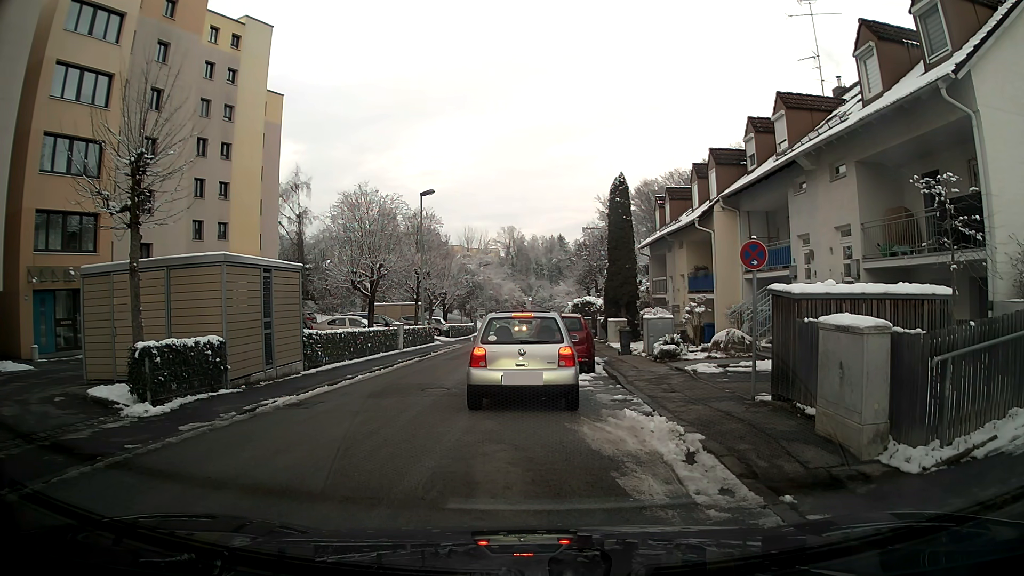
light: Day
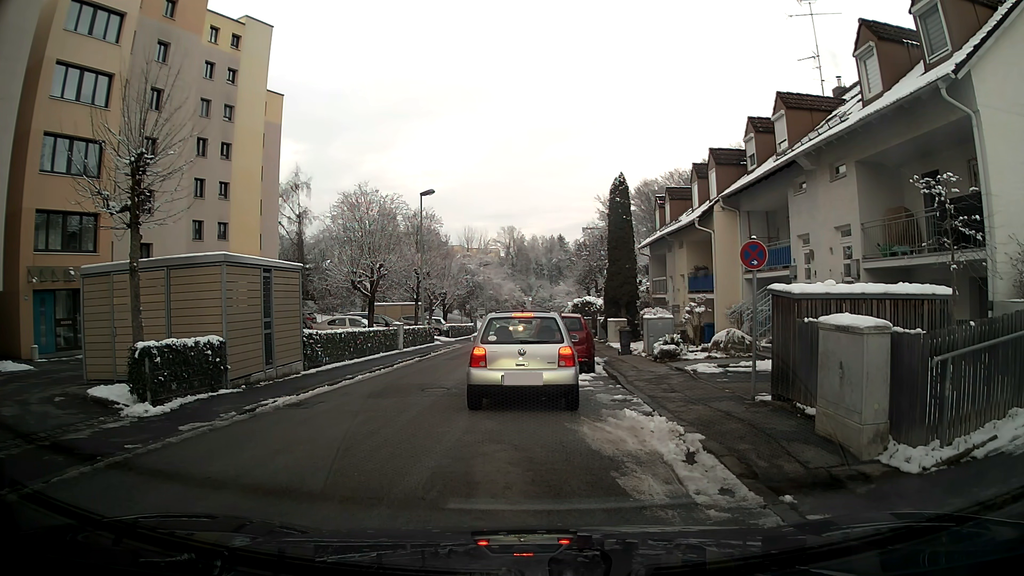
(0.0, 0.0) m; 0°
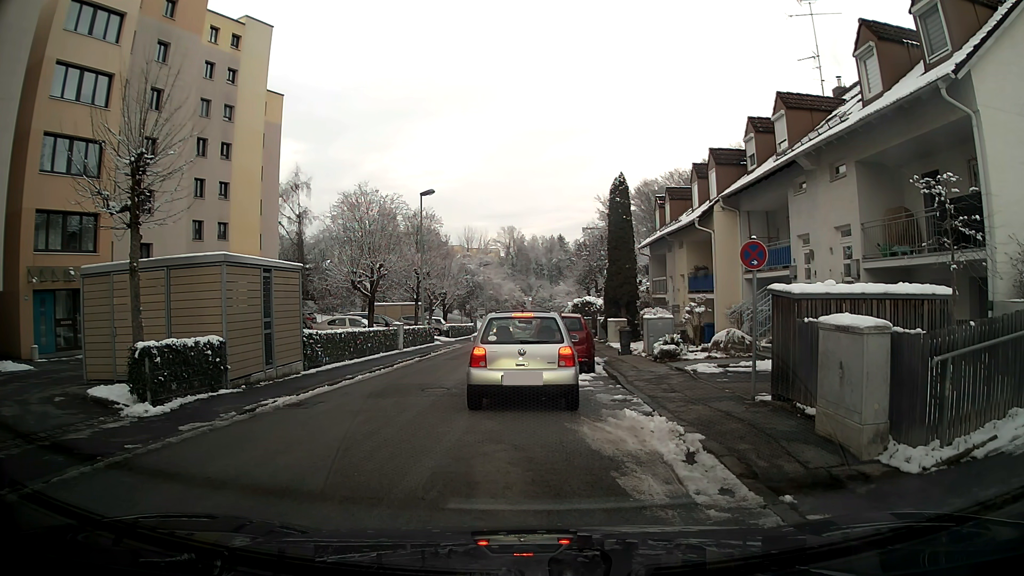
(0.0, 0.0) m; 0°
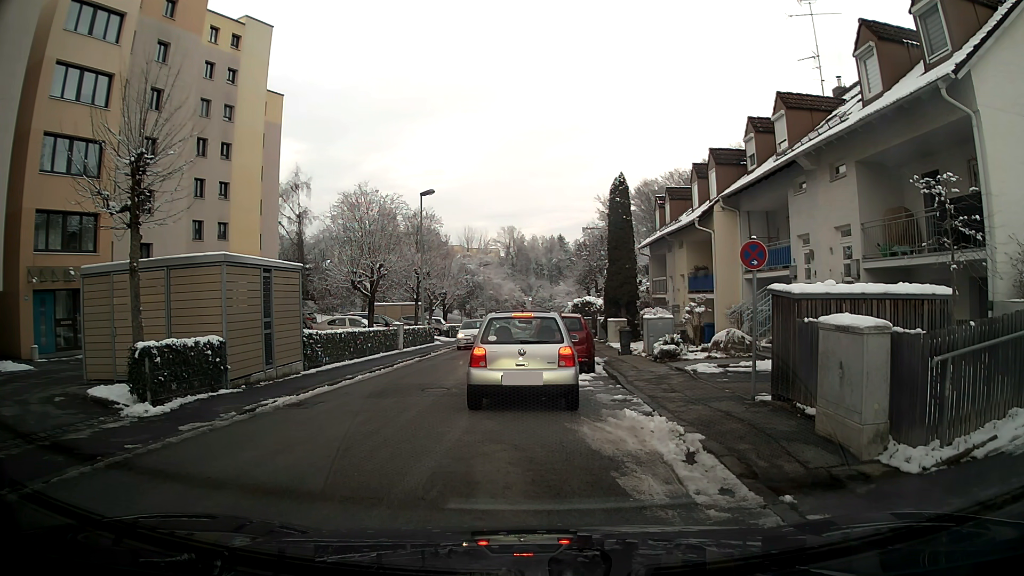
(0.0, 0.0) m; 0°
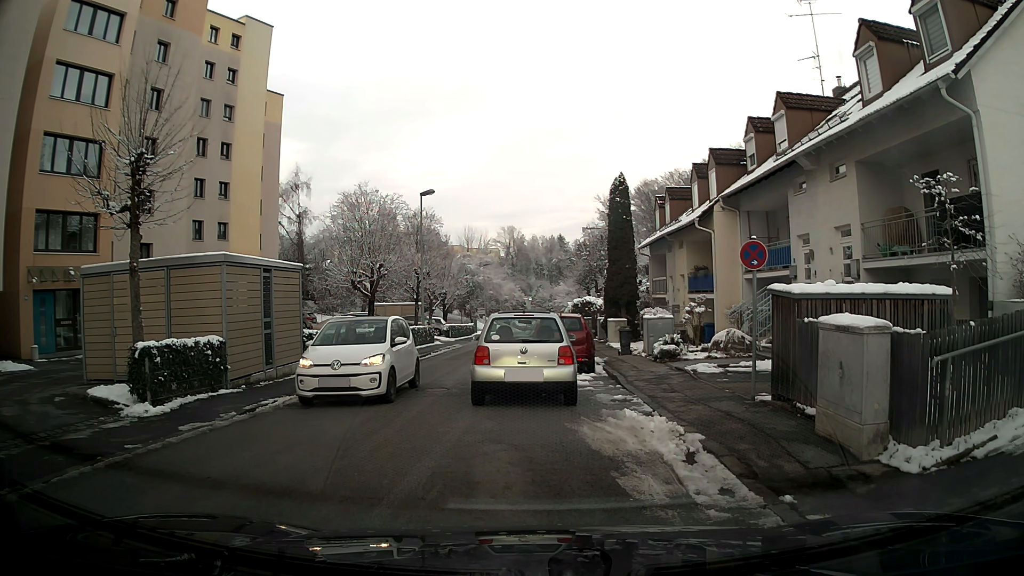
(0.0, 0.0) m; 0°
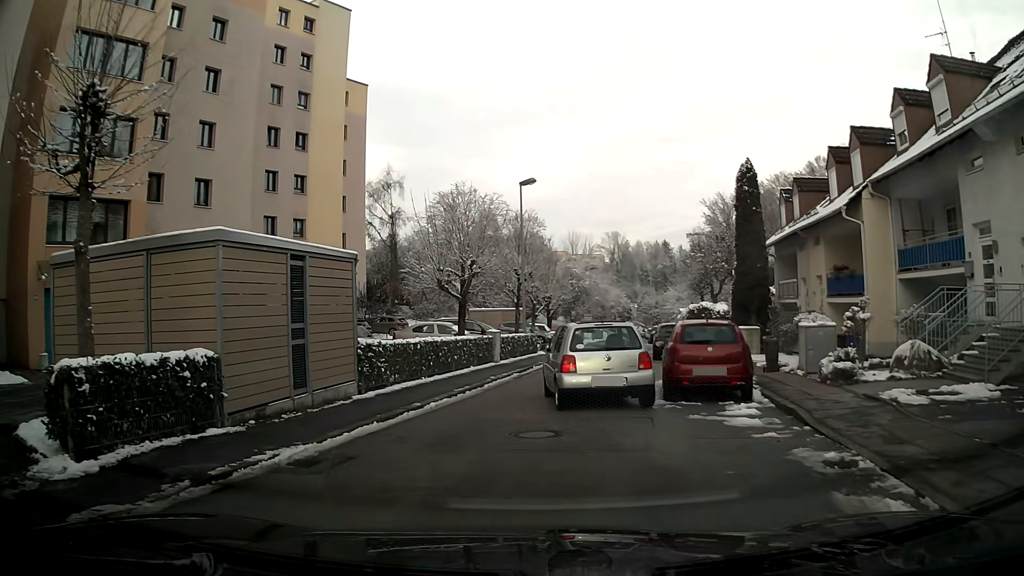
(-0.5, +4.9) m; -10°
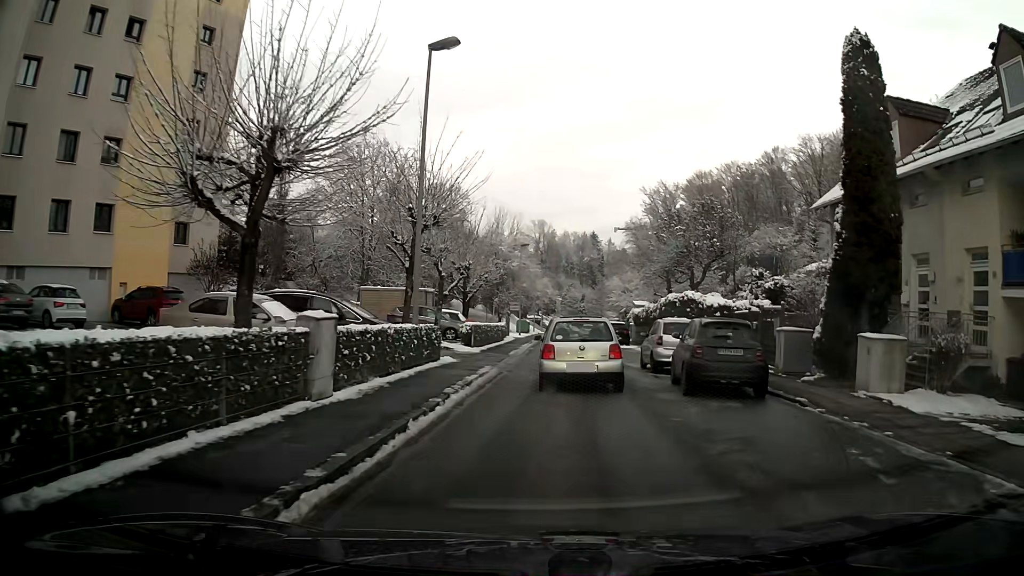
(+0.7, +15.5) m; +8°
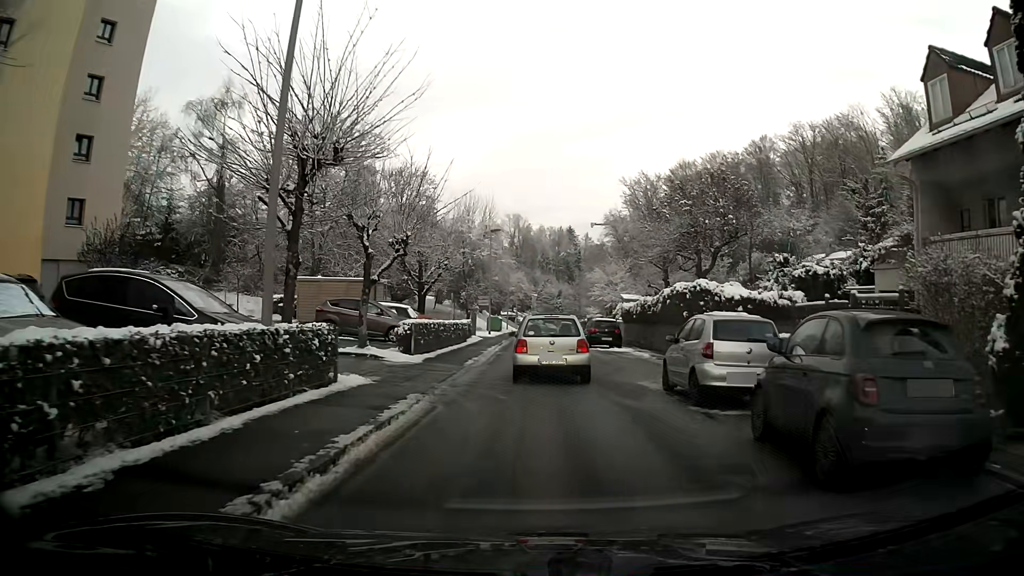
(+0.1, +7.8) m; +2°
